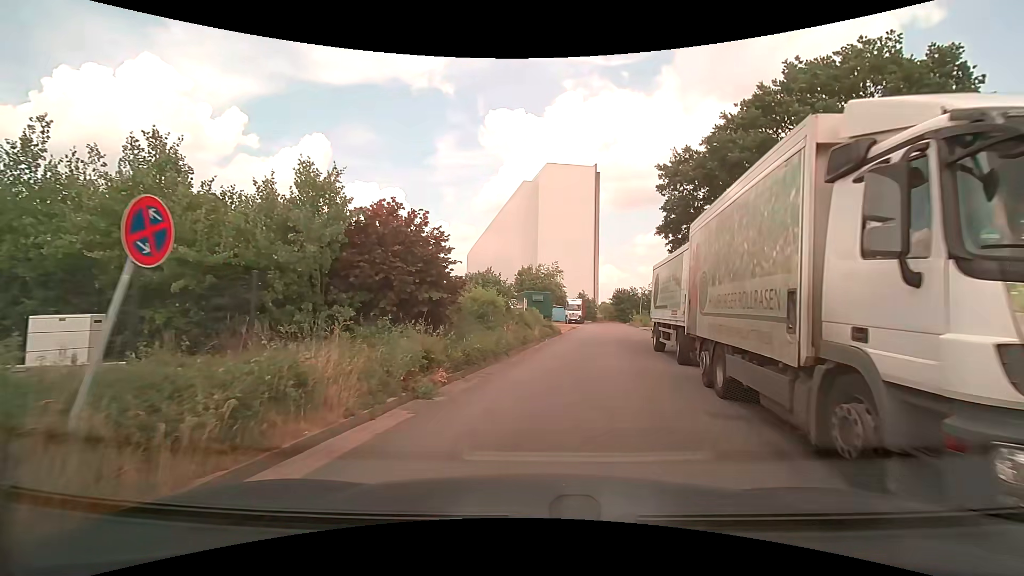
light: Day
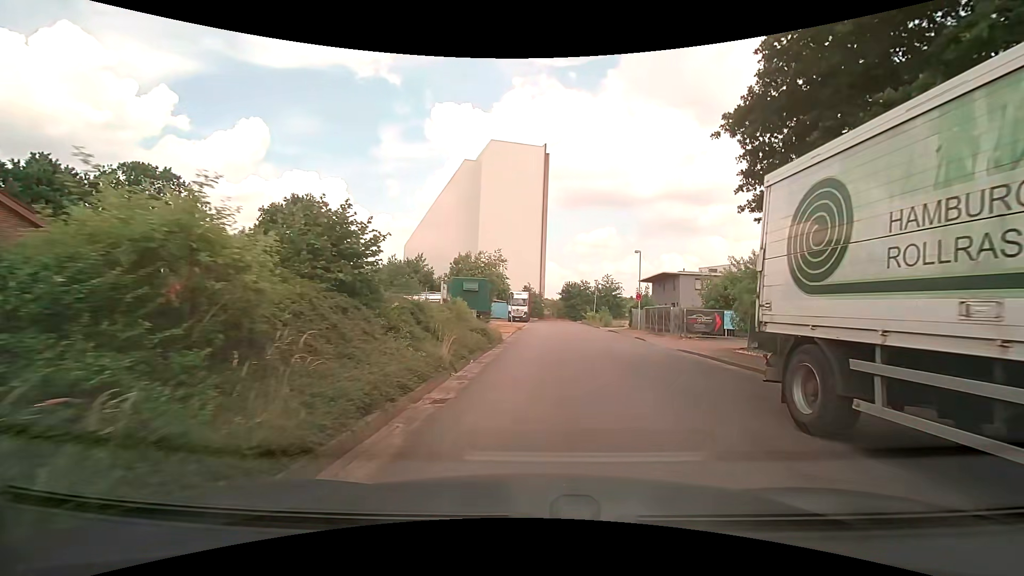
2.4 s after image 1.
(+0.7, +14.1) m; +7°
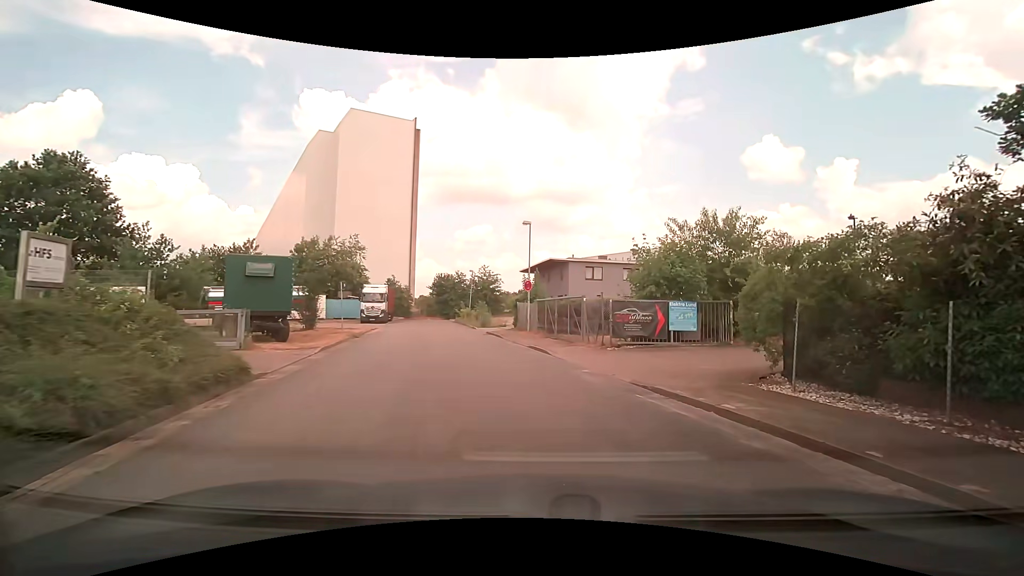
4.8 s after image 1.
(+1.1, +12.2) m; +15°
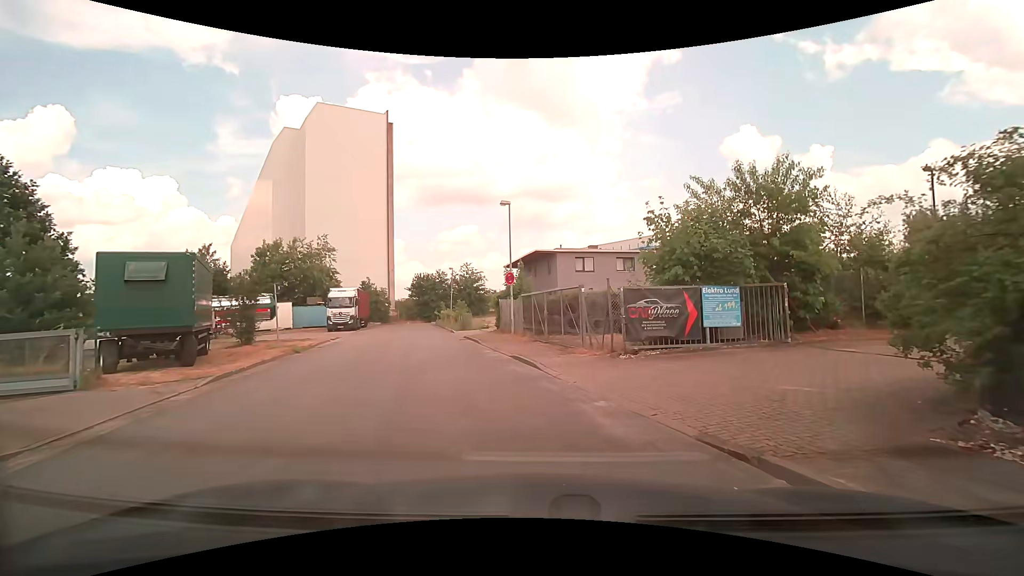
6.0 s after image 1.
(+0.1, +4.9) m; +1°
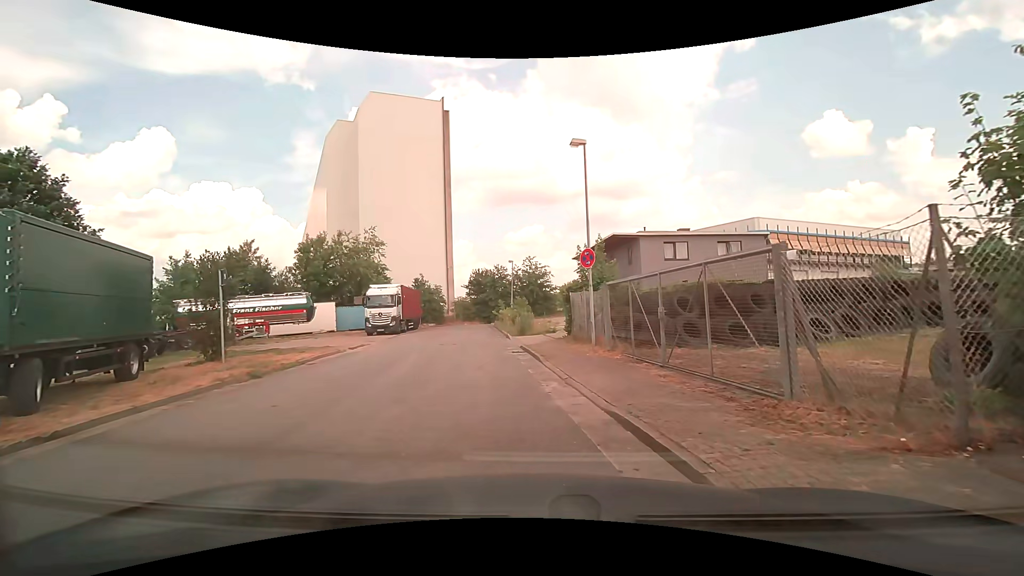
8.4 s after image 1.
(-0.5, +8.3) m; -8°
